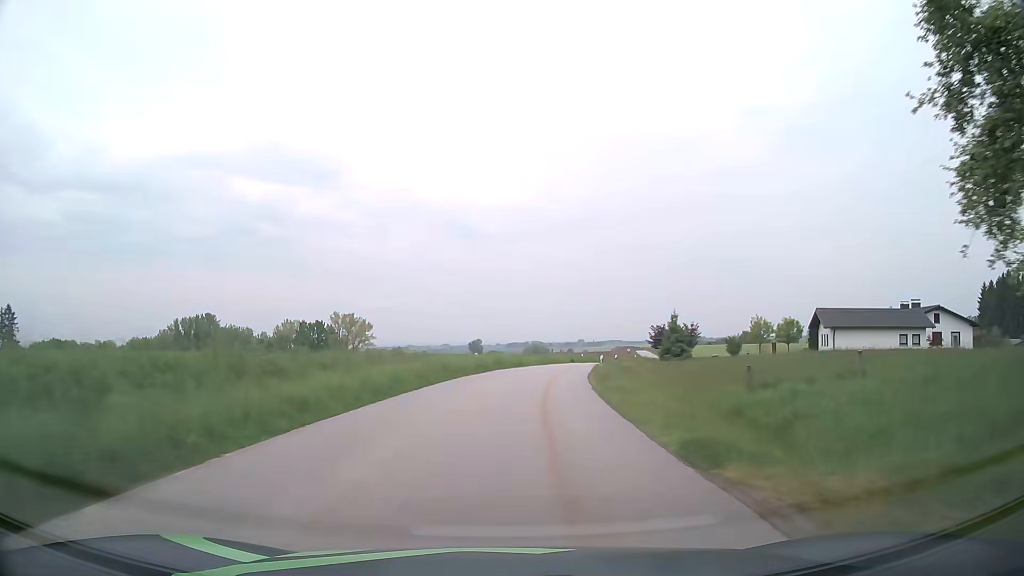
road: tertiary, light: Day
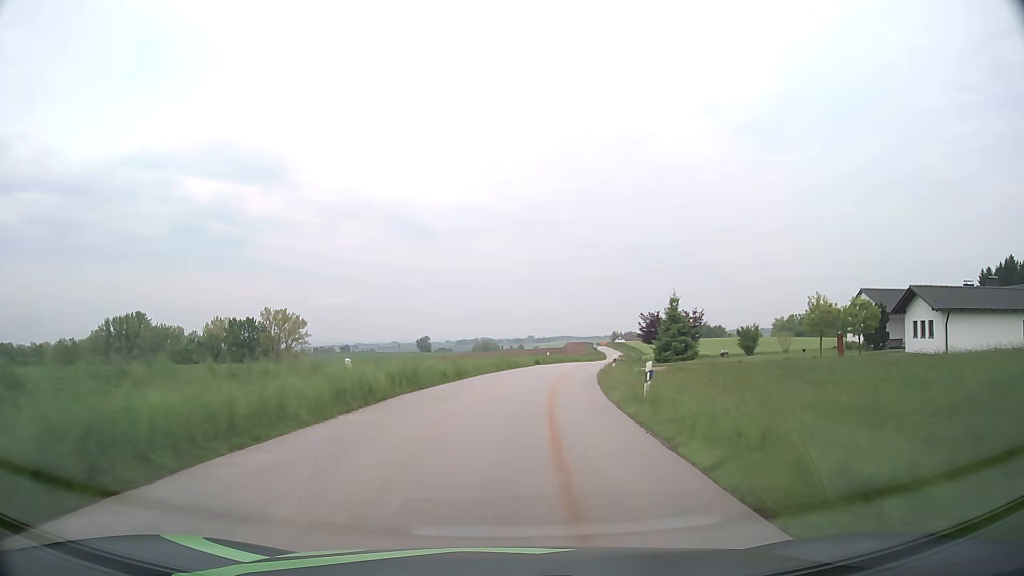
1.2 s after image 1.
(+0.8, +21.8) m; +4°
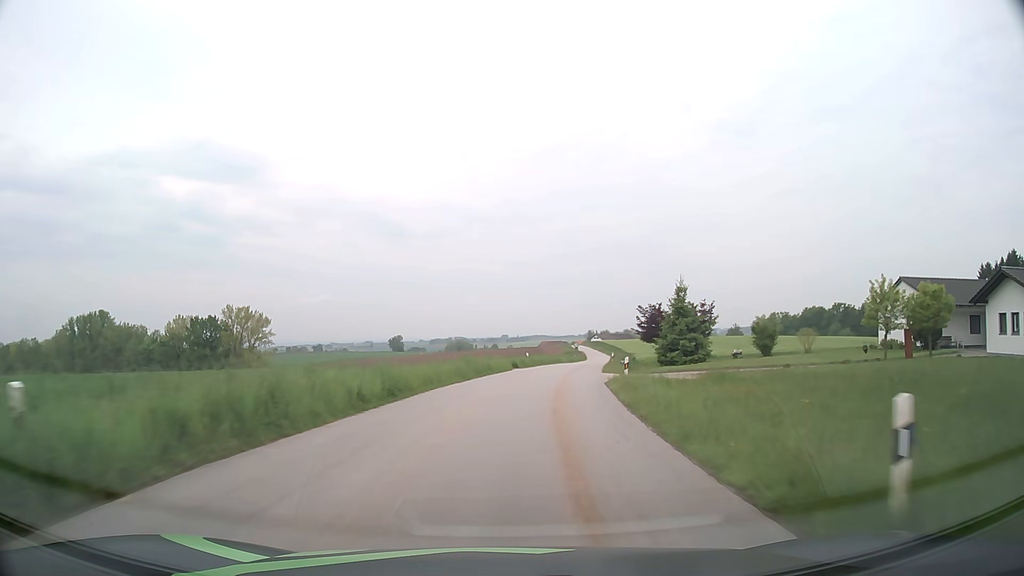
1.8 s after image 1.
(+0.2, +10.9) m; +2°
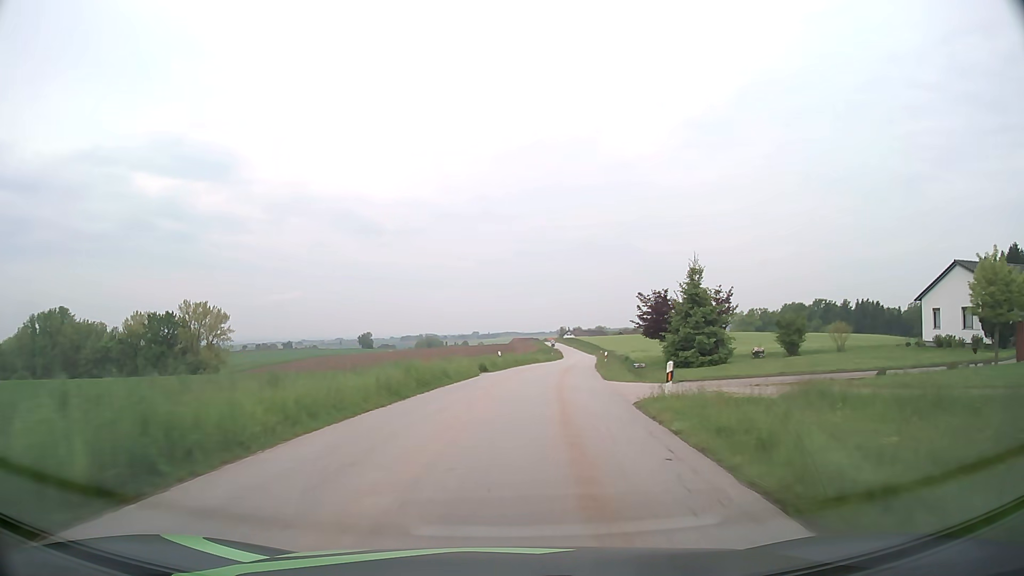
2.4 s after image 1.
(+0.2, +10.9) m; +3°
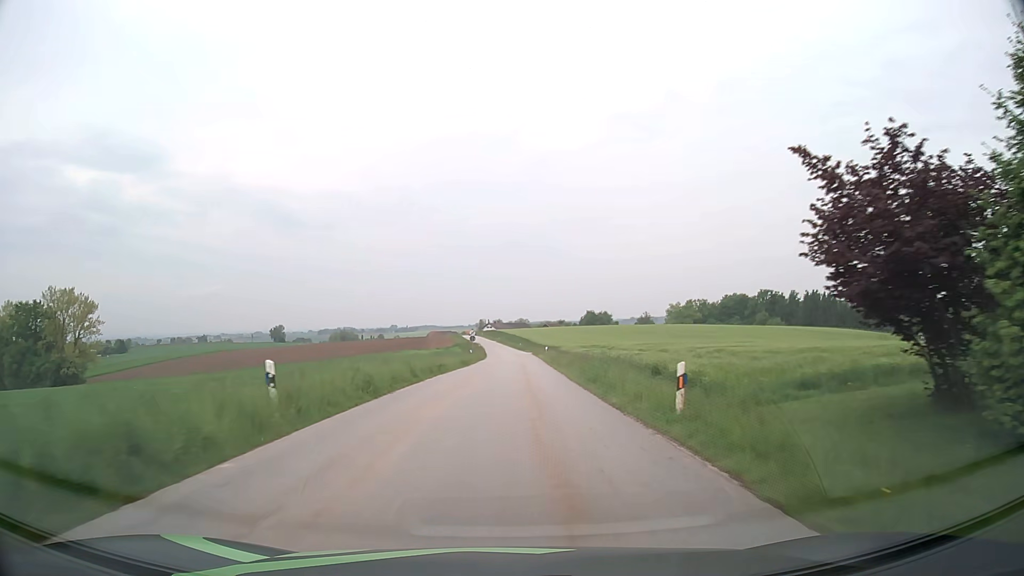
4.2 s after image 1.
(+2.1, +32.6) m; +7°
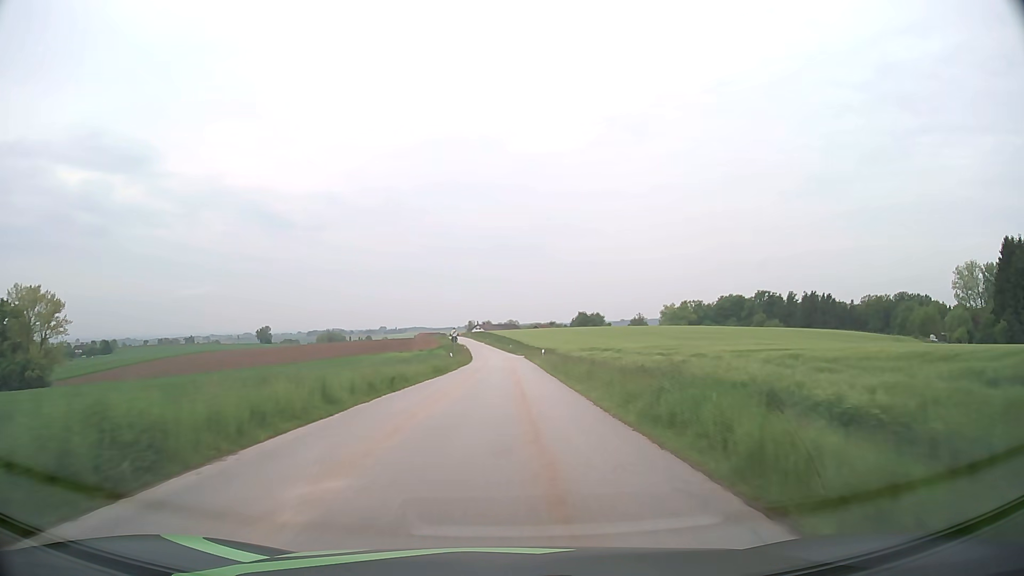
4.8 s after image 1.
(+0.1, +10.9) m; +1°
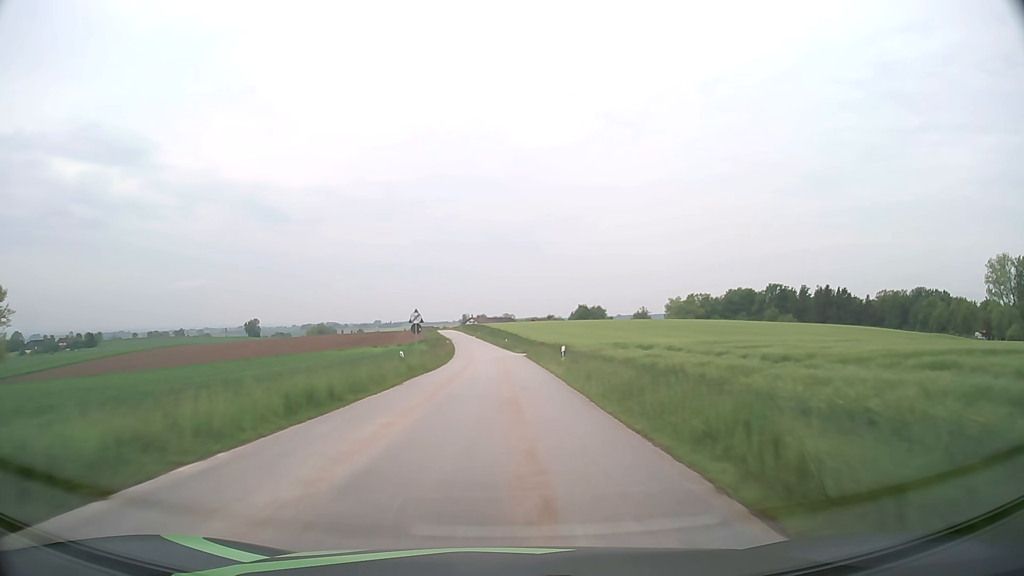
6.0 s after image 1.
(+0.2, +21.8) m; +1°
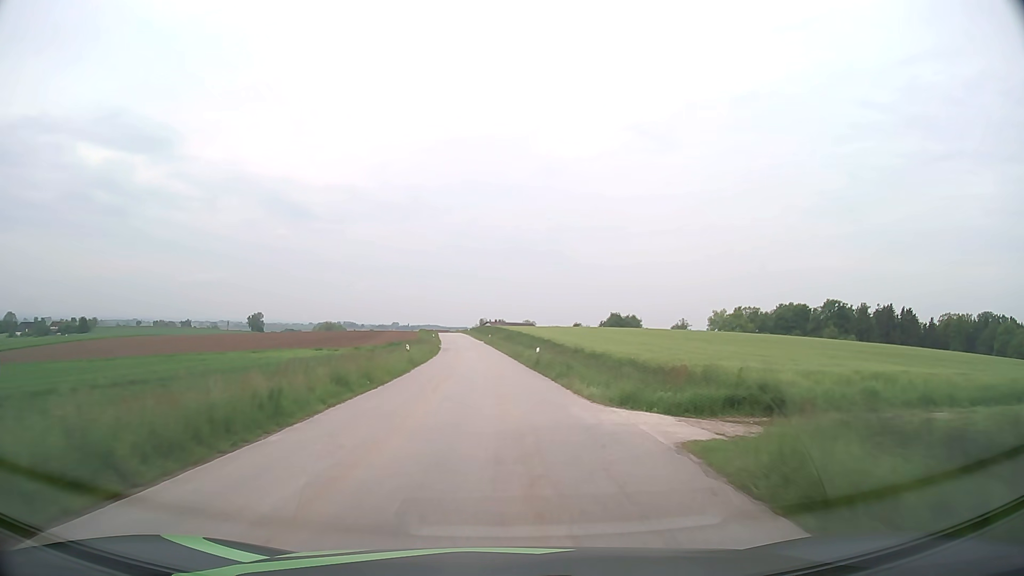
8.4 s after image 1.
(-0.7, +43.4) m; -2°
(0, +10) (0, +20) (0, +30) (-1, +40) (-2, +50) (-2, +60) (-3, +70) (-4, +80) (-5, +90) (-6, +100) m
